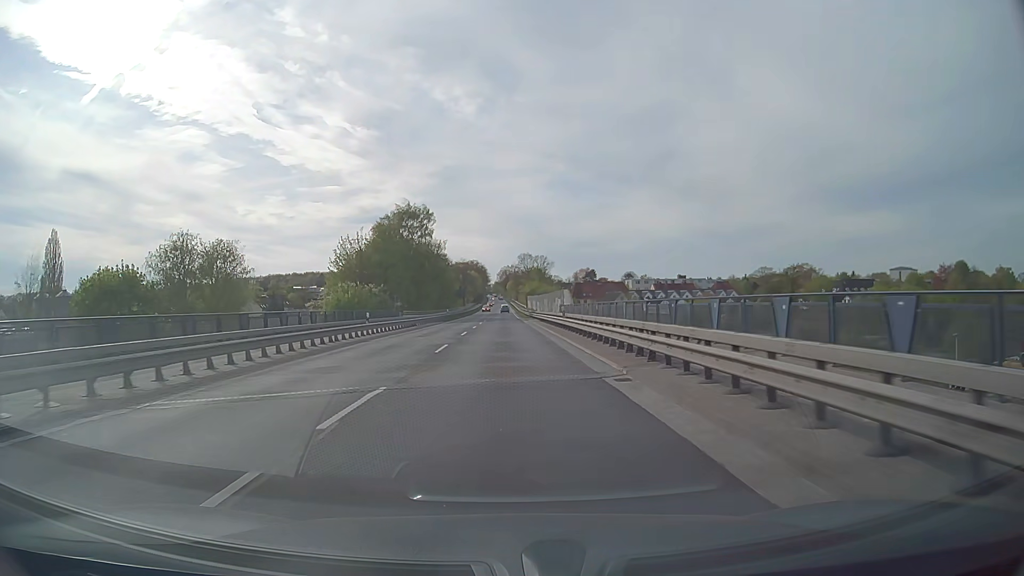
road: primary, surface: asphalt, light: Day
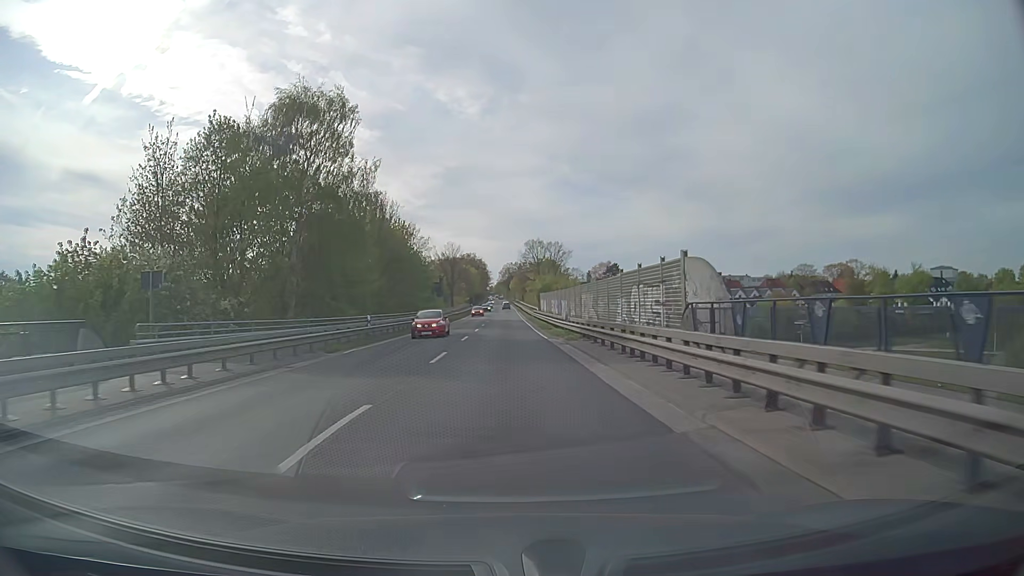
(0.0, +50.3) m; 0°
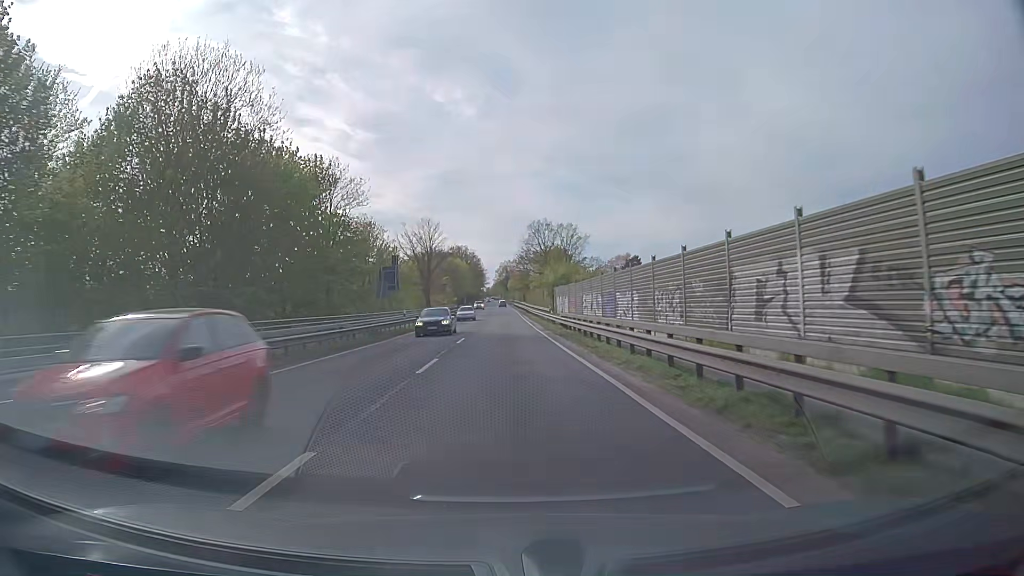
(+0.1, +39.4) m; 0°
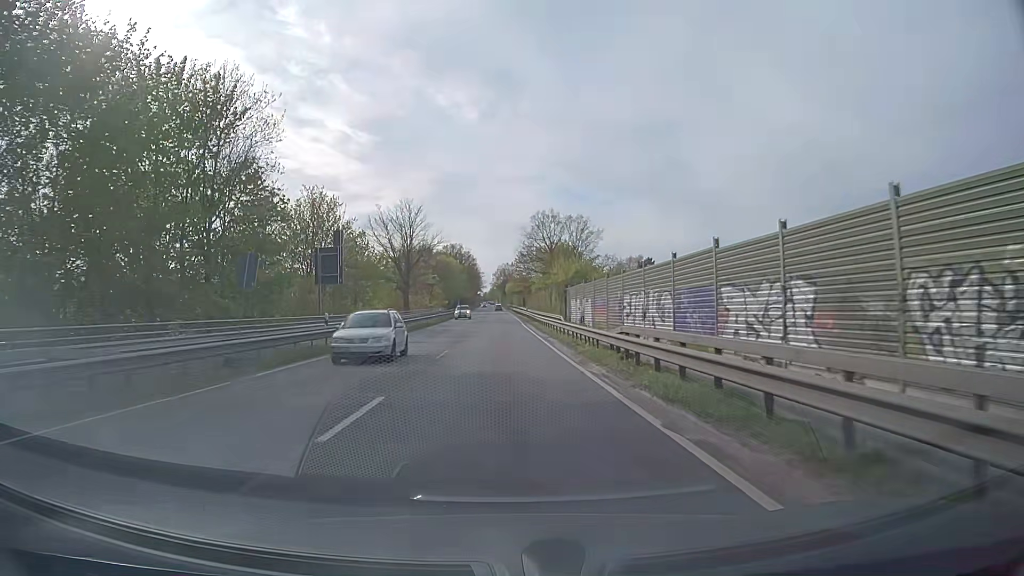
(0.0, +19.5) m; 0°
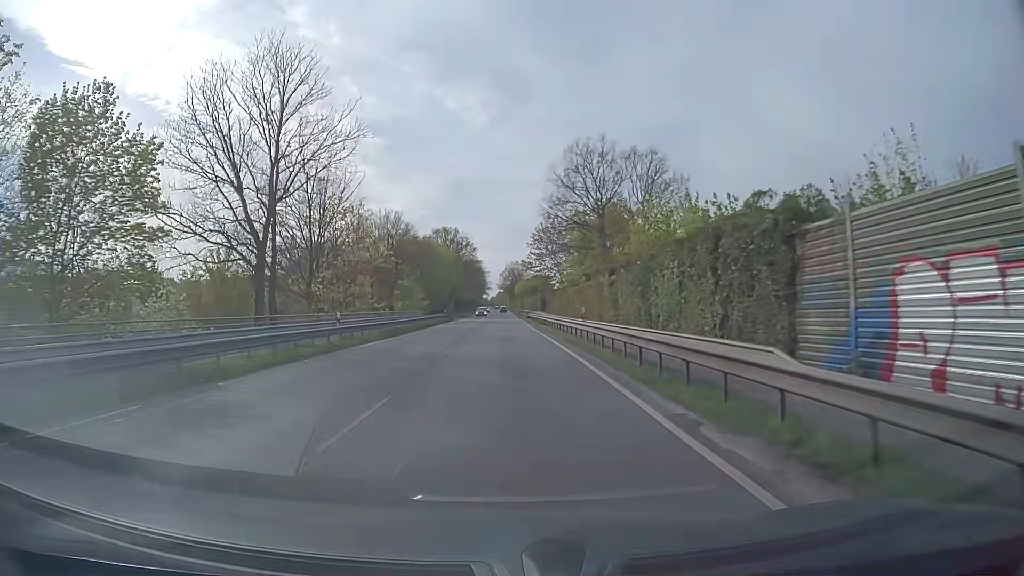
(-0.2, +48.9) m; -1°
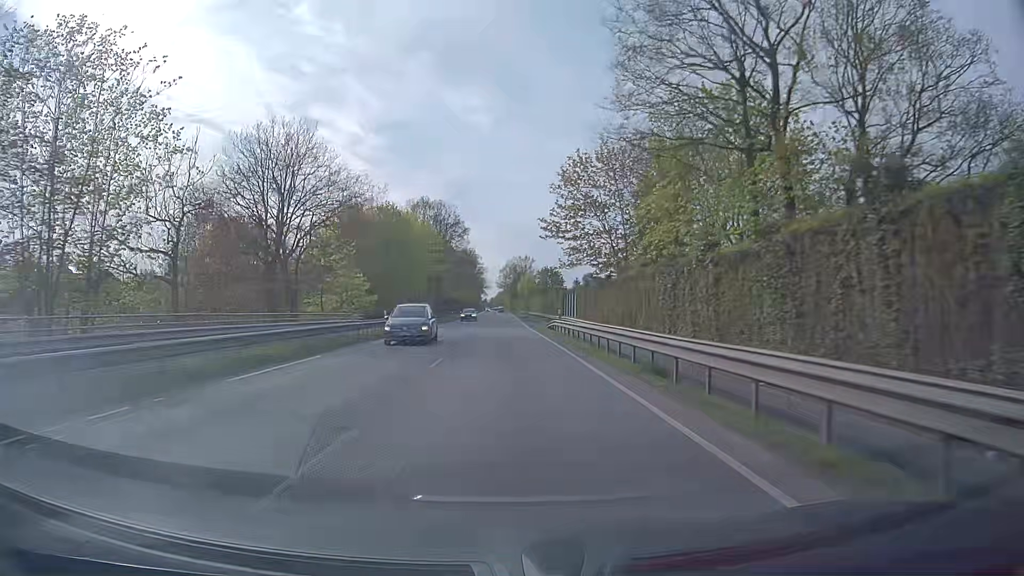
(-0.1, +39.1) m; 0°
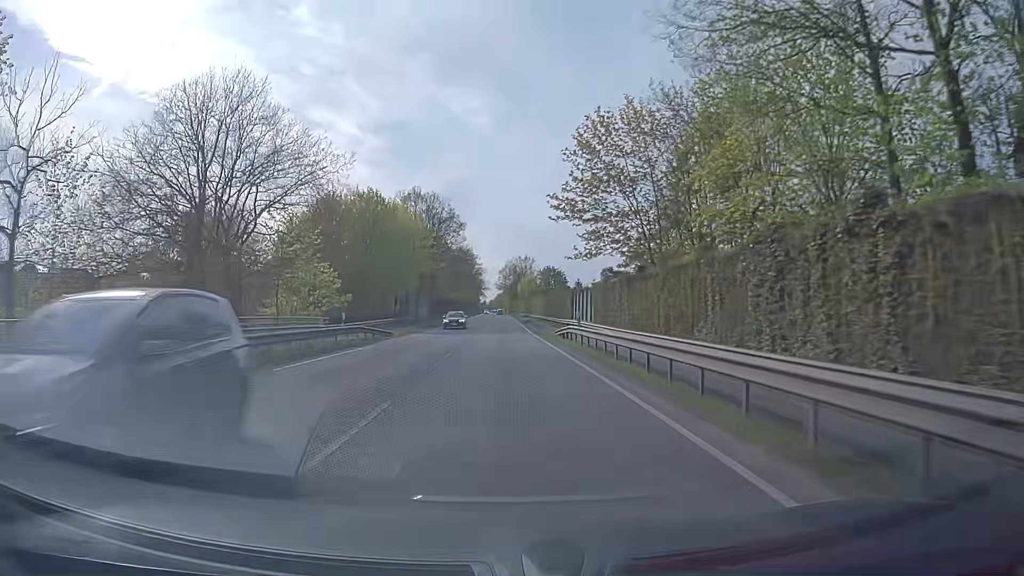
(0.0, +9.8) m; 0°
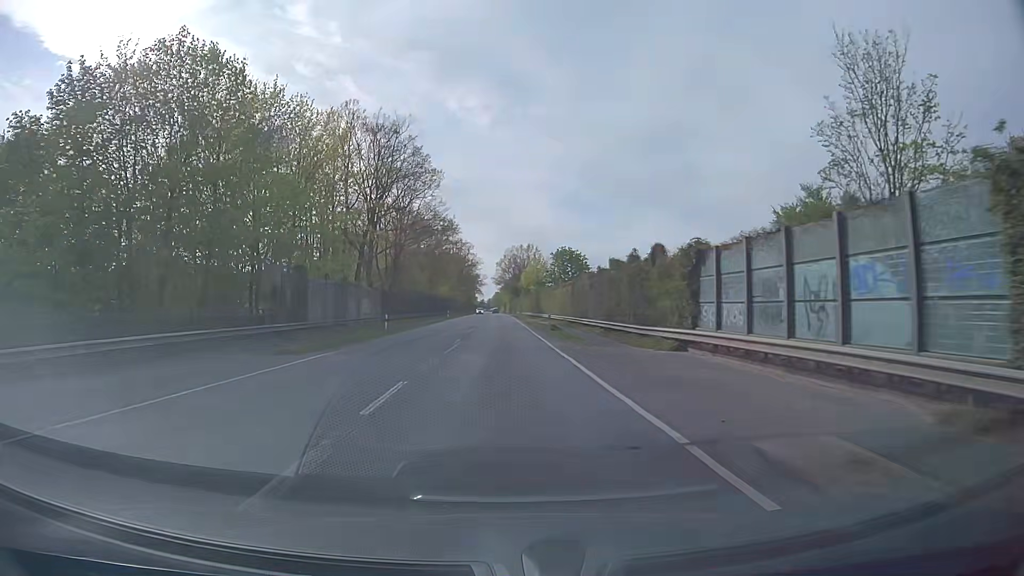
(+0.1, +39.0) m; 0°
(0, +10) (0, +20) (0, +30) (0, +40) (0, +50) (0, +60) (-1, +70) (-1, +80) (-1, +90) (-1, +100) m
